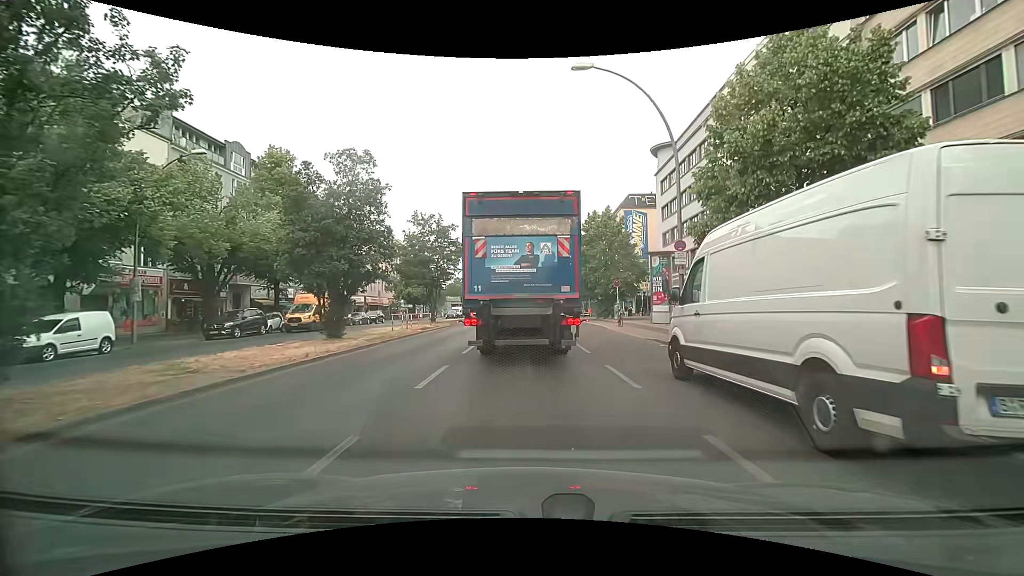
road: primary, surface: asphalt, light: Day
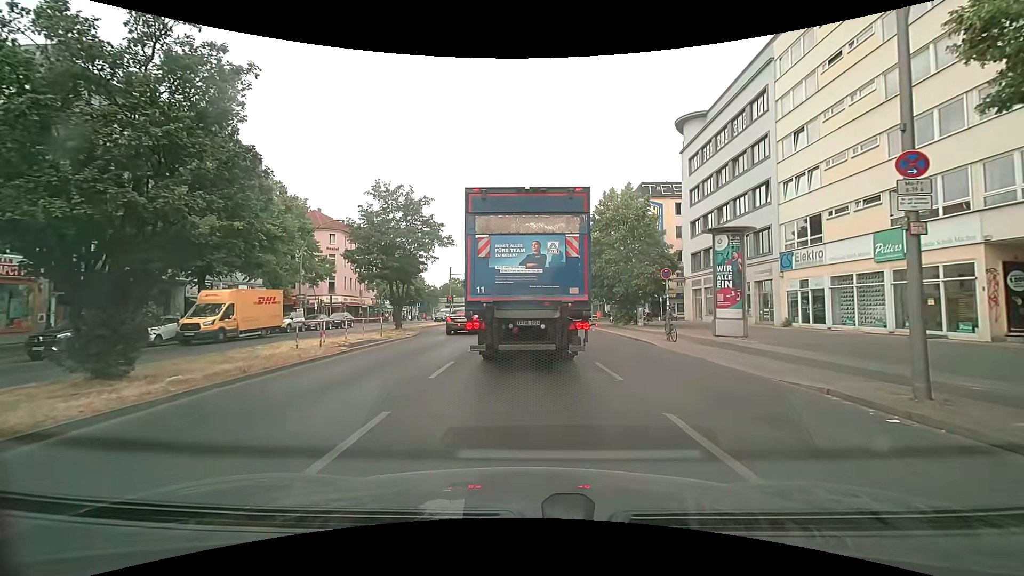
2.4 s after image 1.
(-0.1, +10.5) m; +1°
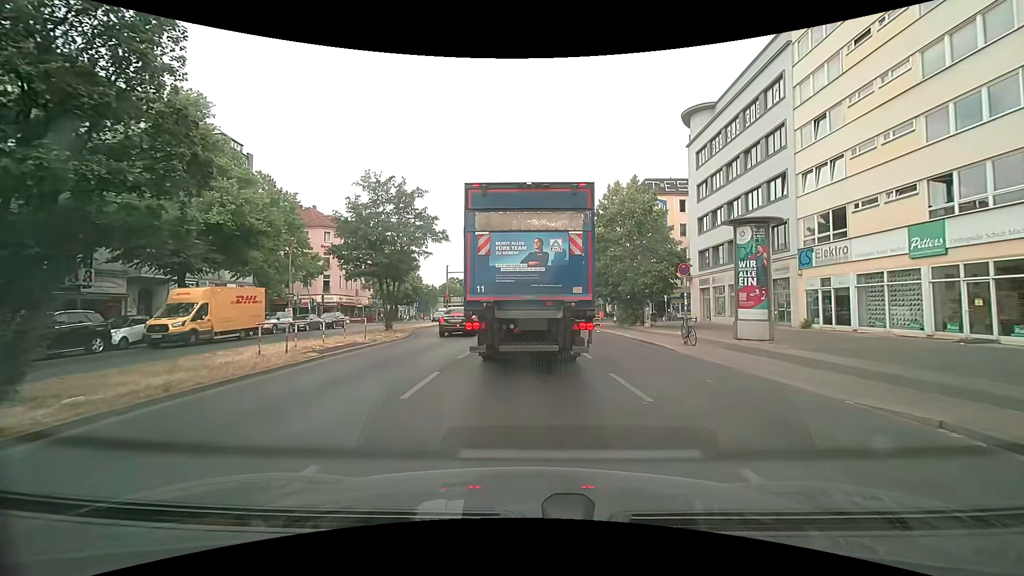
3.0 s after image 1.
(0.0, +2.1) m; -1°
